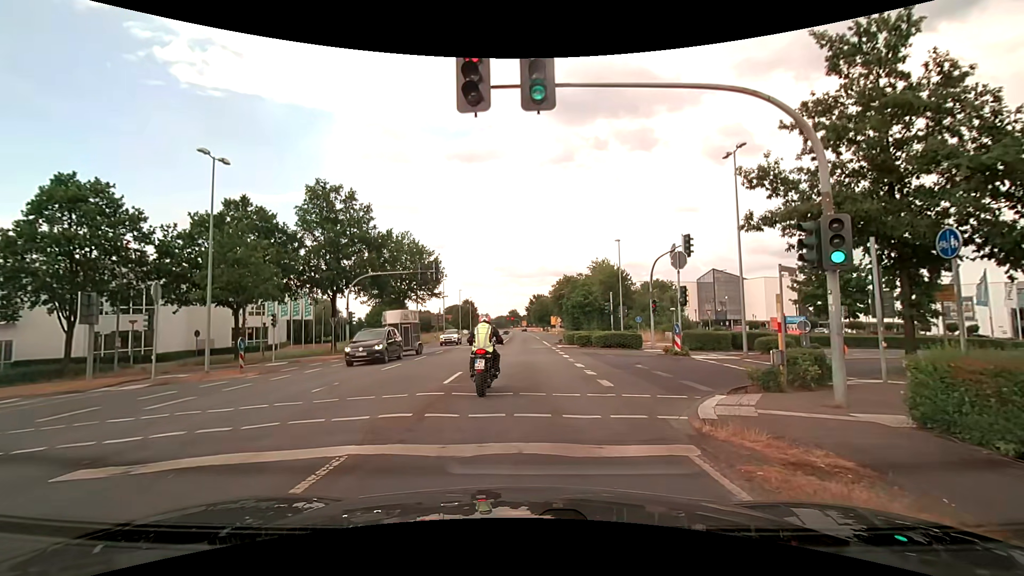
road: secondary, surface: asphalt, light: Day
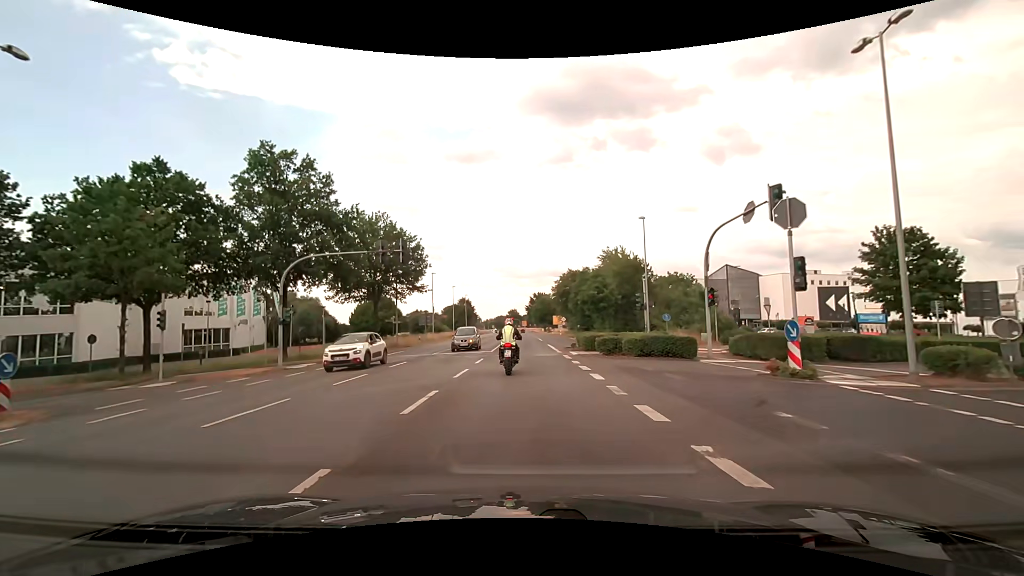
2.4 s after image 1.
(0.0, +10.9) m; -1°
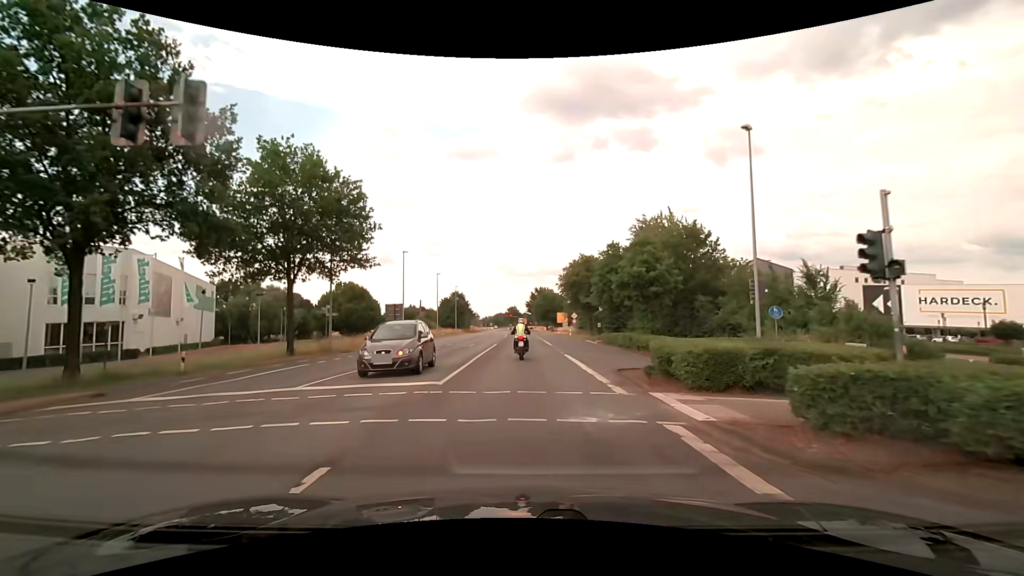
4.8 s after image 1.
(+0.1, +18.9) m; +1°
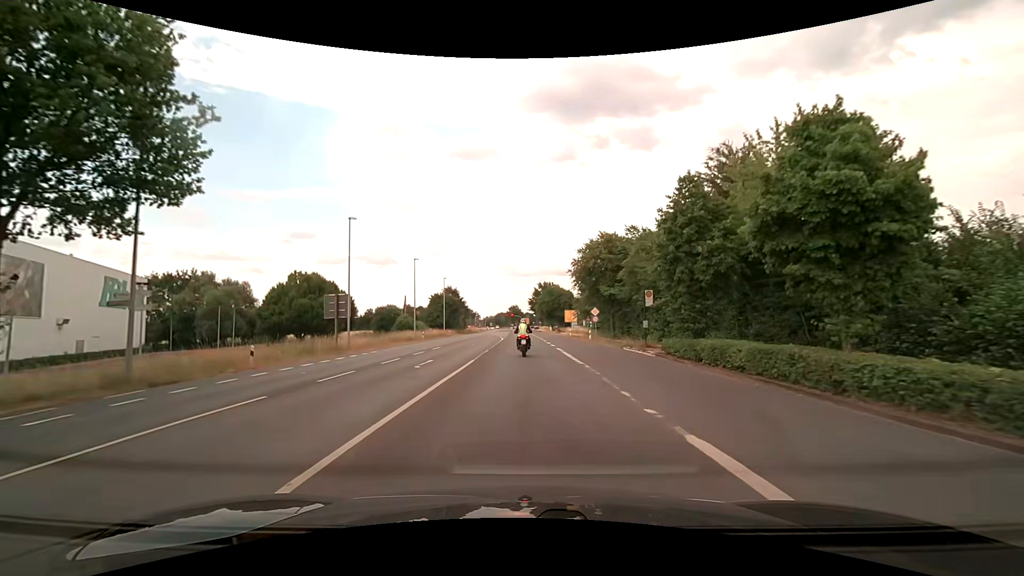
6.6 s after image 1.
(-0.1, +18.2) m; 0°
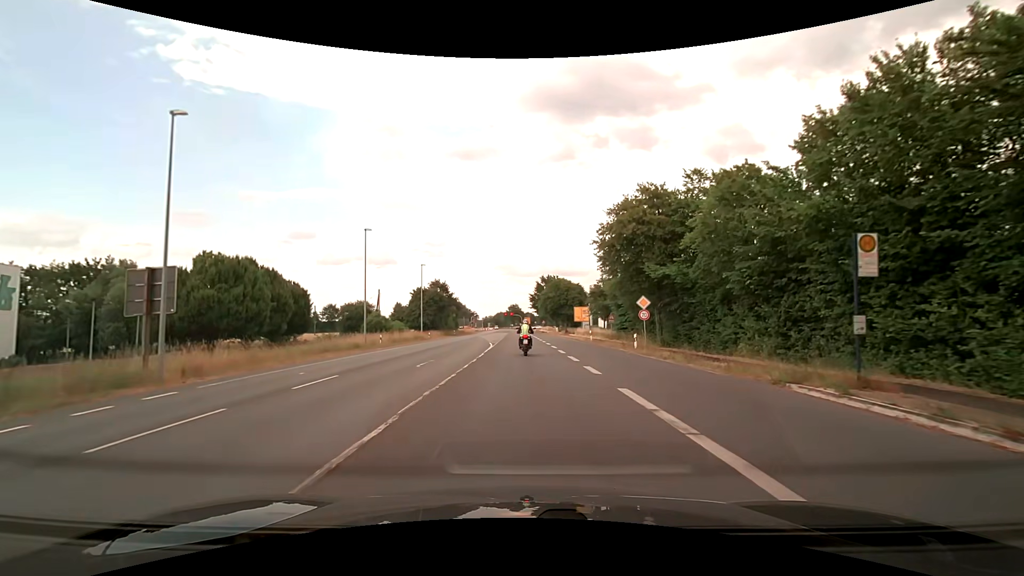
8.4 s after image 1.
(-0.1, +19.7) m; 0°
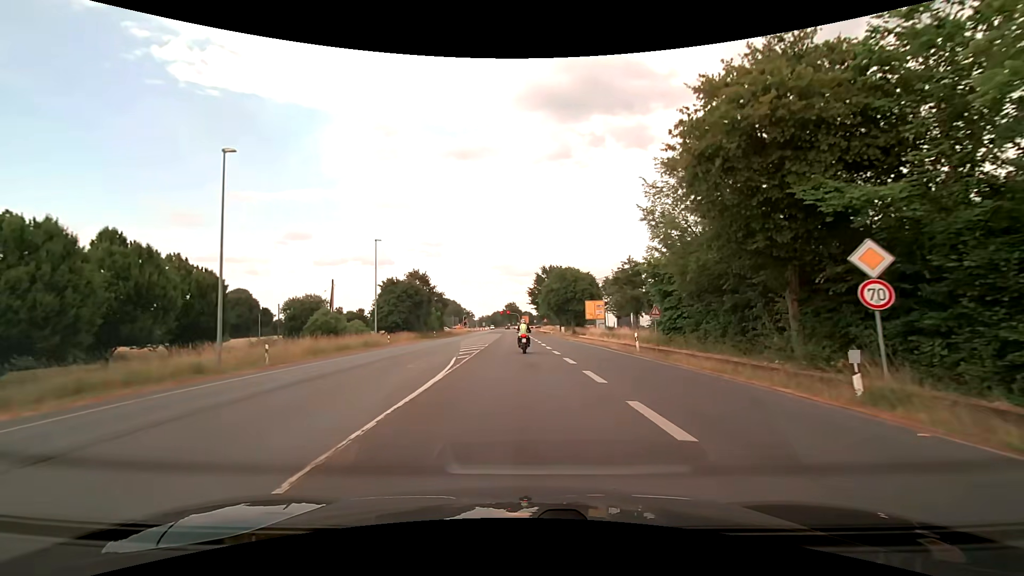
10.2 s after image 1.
(+0.1, +19.9) m; +1°
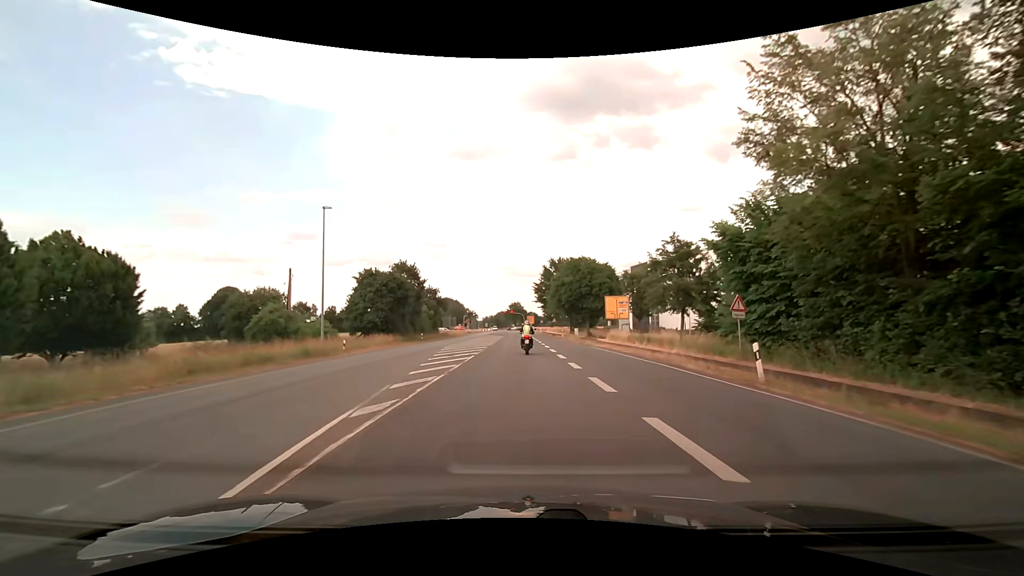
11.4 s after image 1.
(-0.1, +13.6) m; -1°
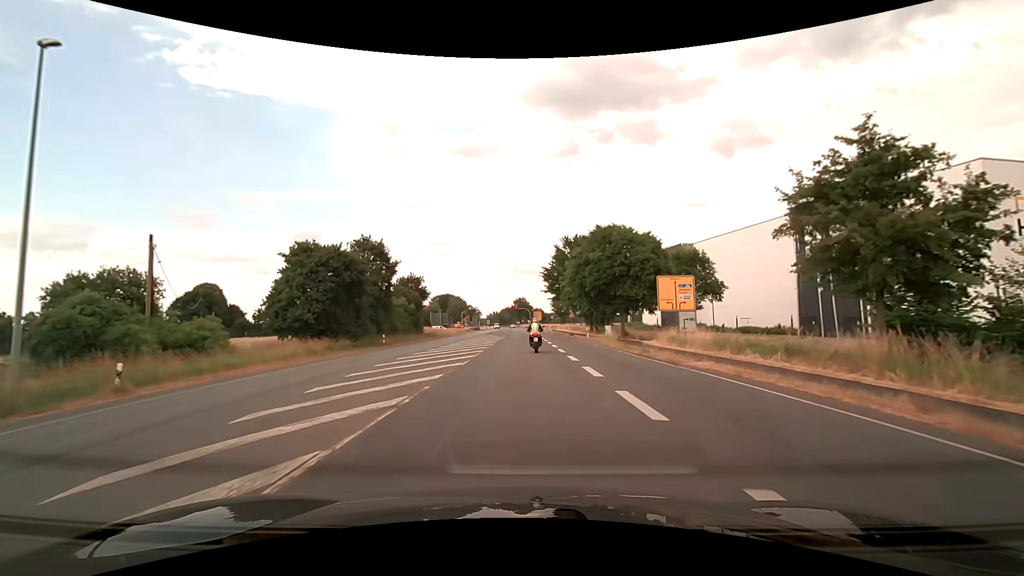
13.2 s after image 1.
(0.0, +20.6) m; 0°
(0, +10) (0, +20) (0, +30) (0, +40) (0, +50) (0, +60) (0, +70) (0, +80) (0, +90) (-1, +100) m
